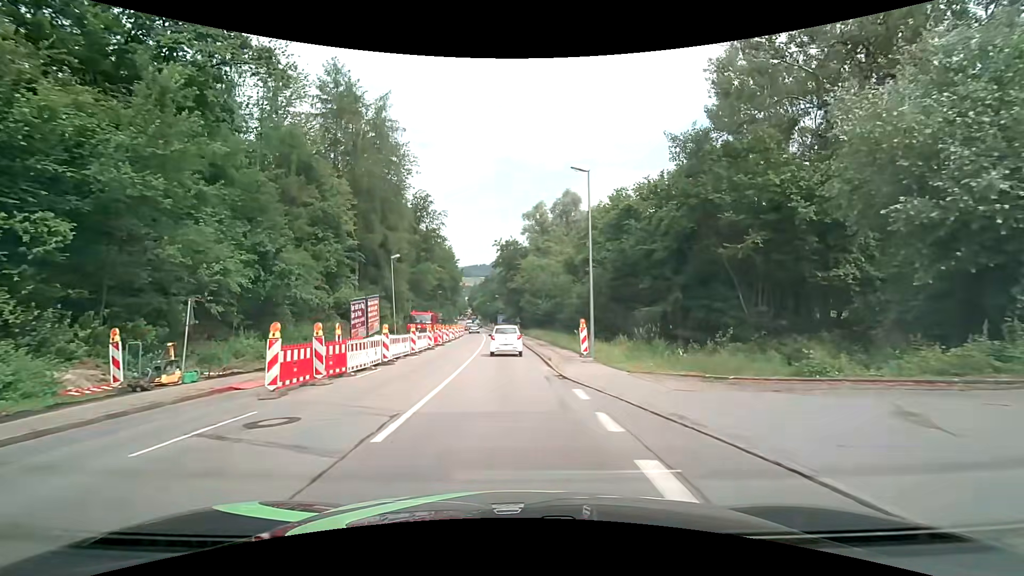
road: tertiary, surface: asphalt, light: Day
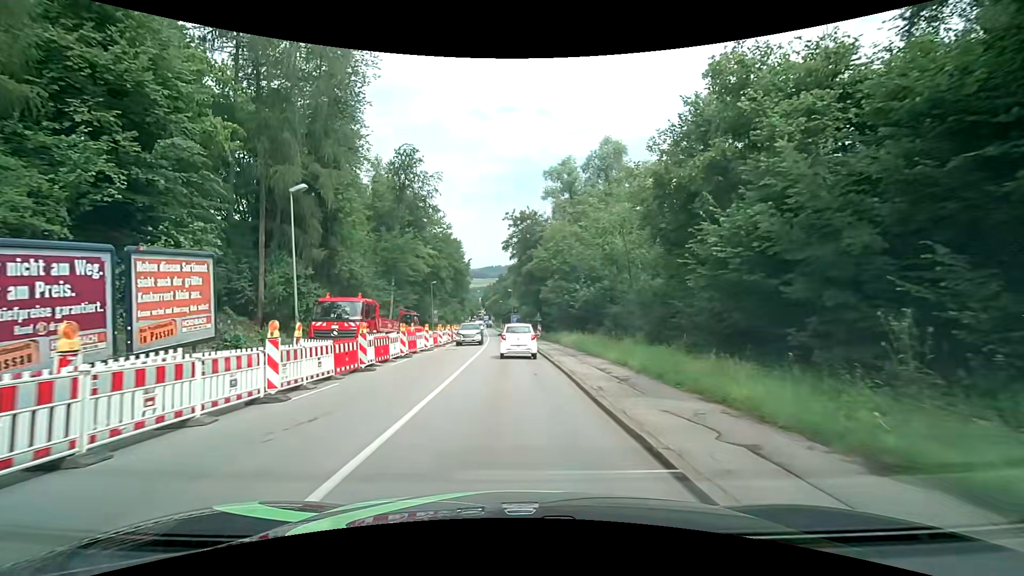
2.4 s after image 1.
(-0.5, +23.0) m; -2°
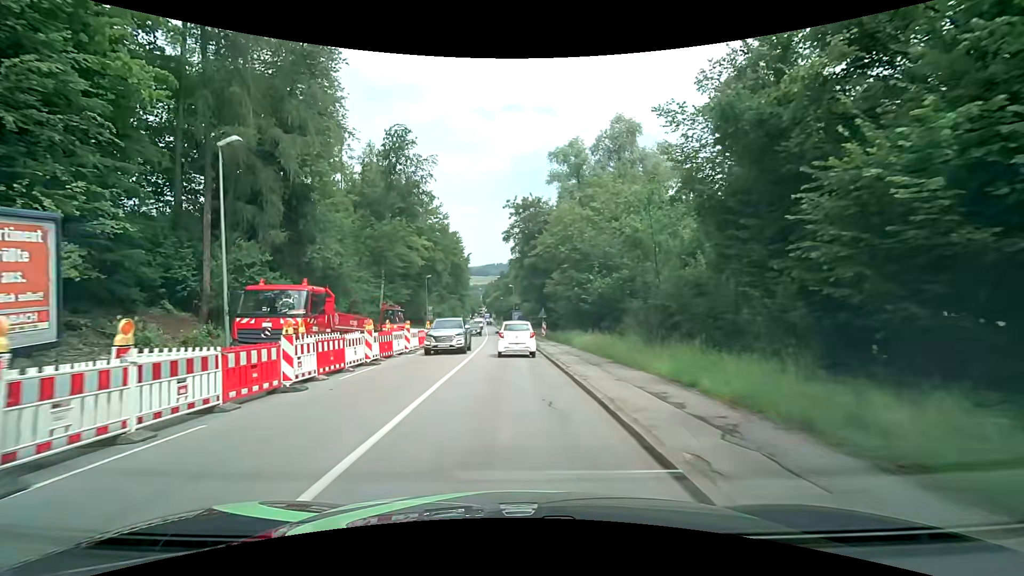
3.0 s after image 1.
(0.0, +5.6) m; 0°
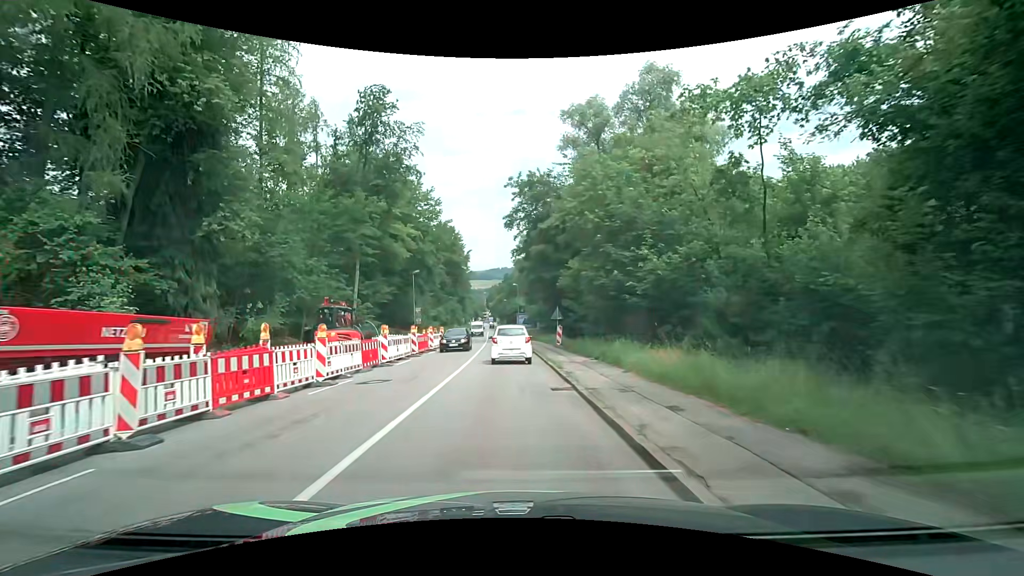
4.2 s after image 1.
(0.0, +11.2) m; -1°
